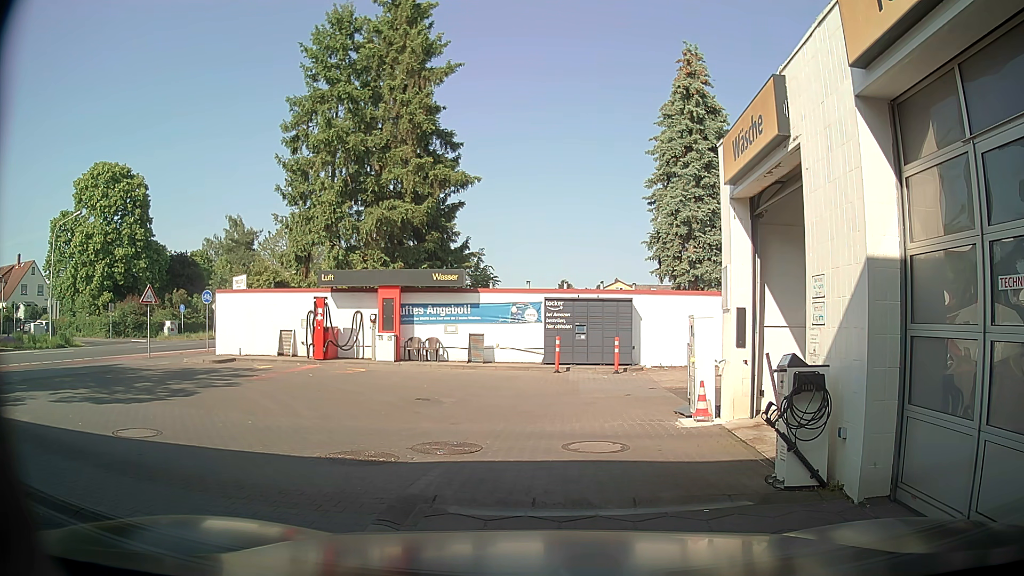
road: service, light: Day
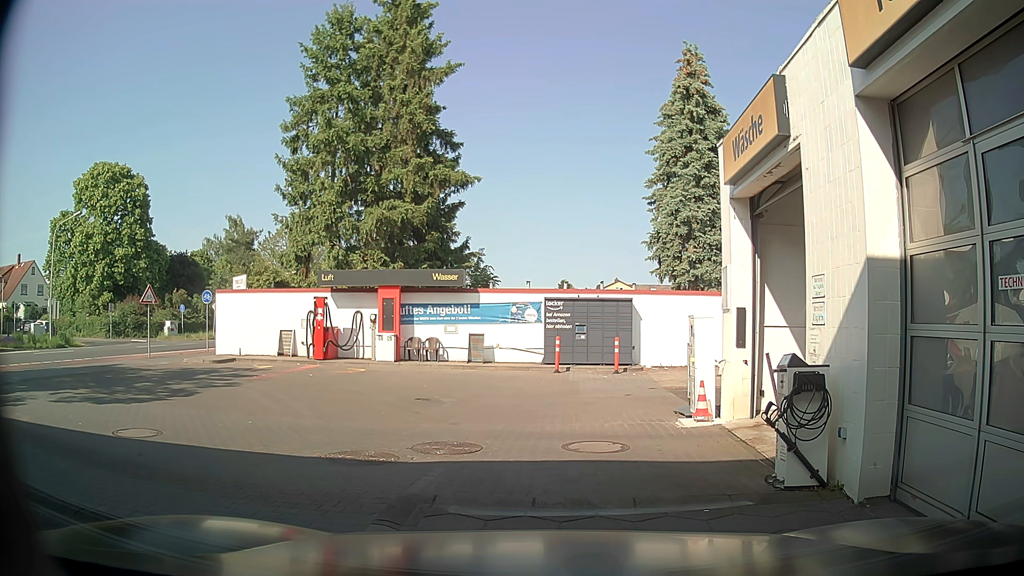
(0.0, 0.0) m; 0°
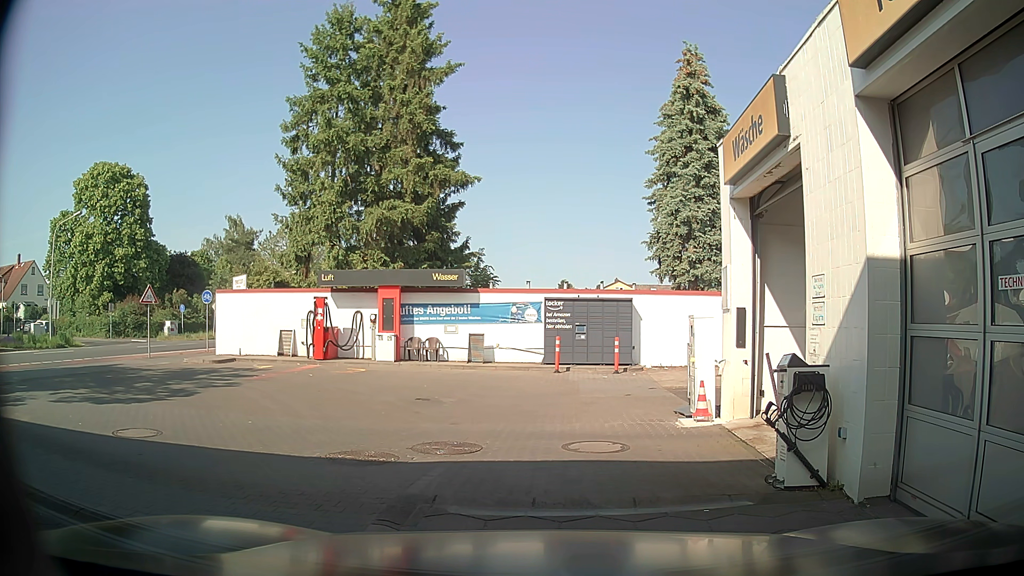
(0.0, 0.0) m; 0°
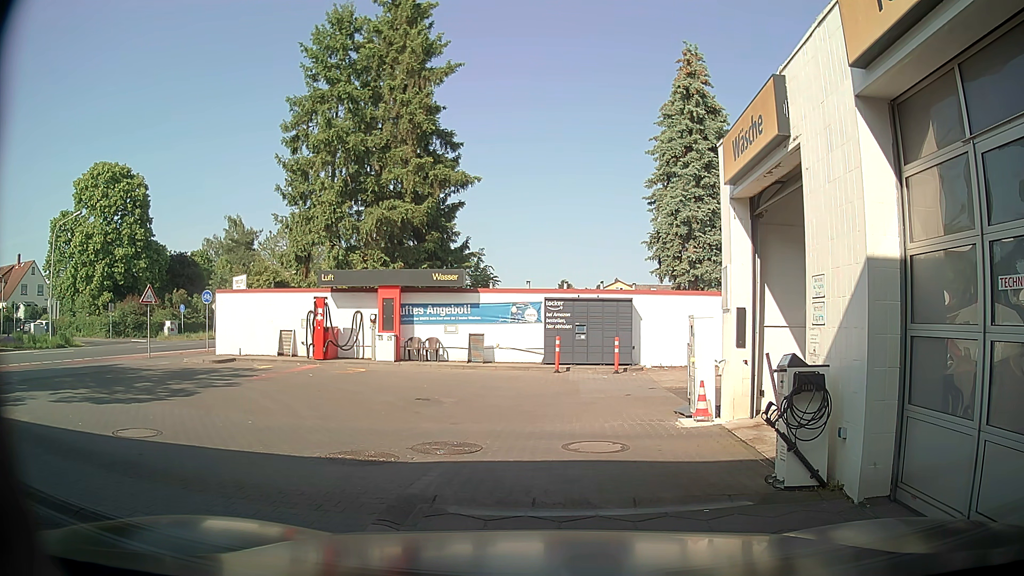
(0.0, 0.0) m; 0°
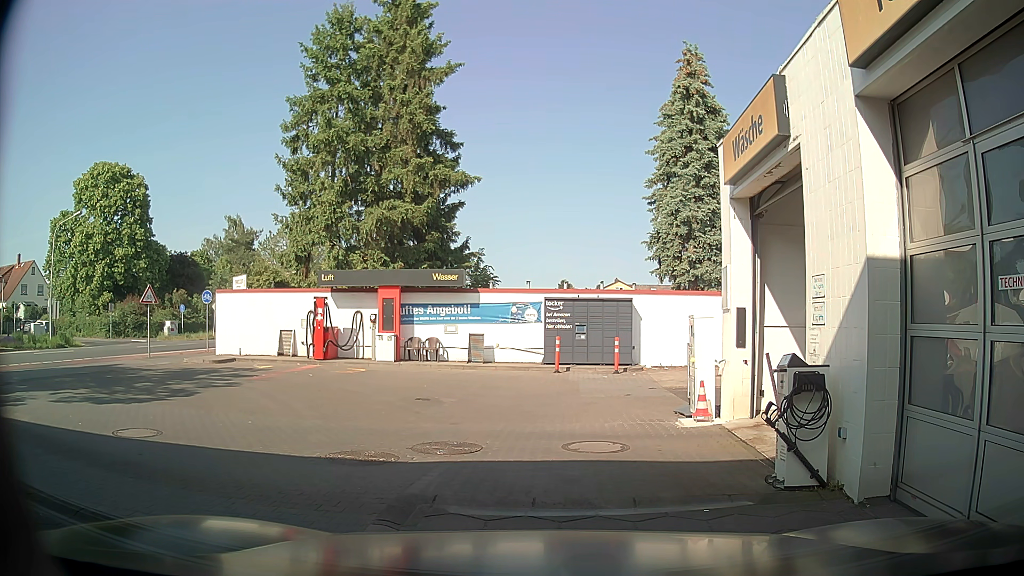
(0.0, 0.0) m; 0°
